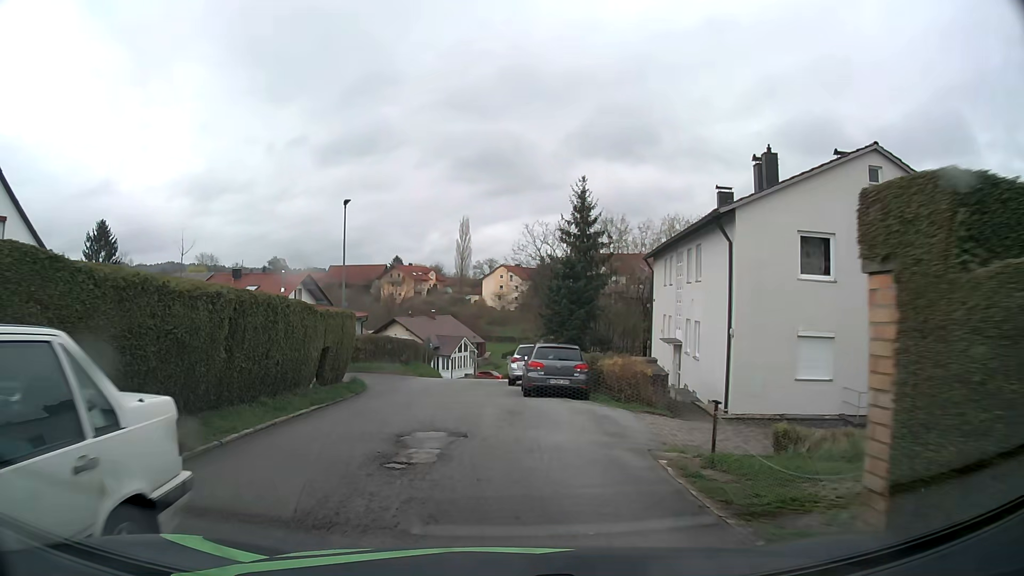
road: residential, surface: asphalt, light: Day
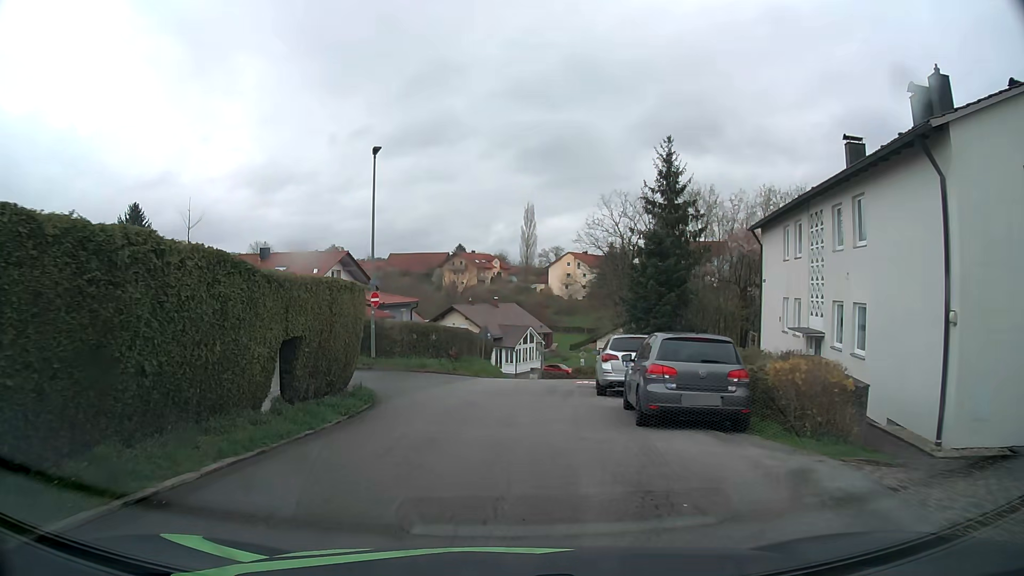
(-0.4, +7.8) m; -6°
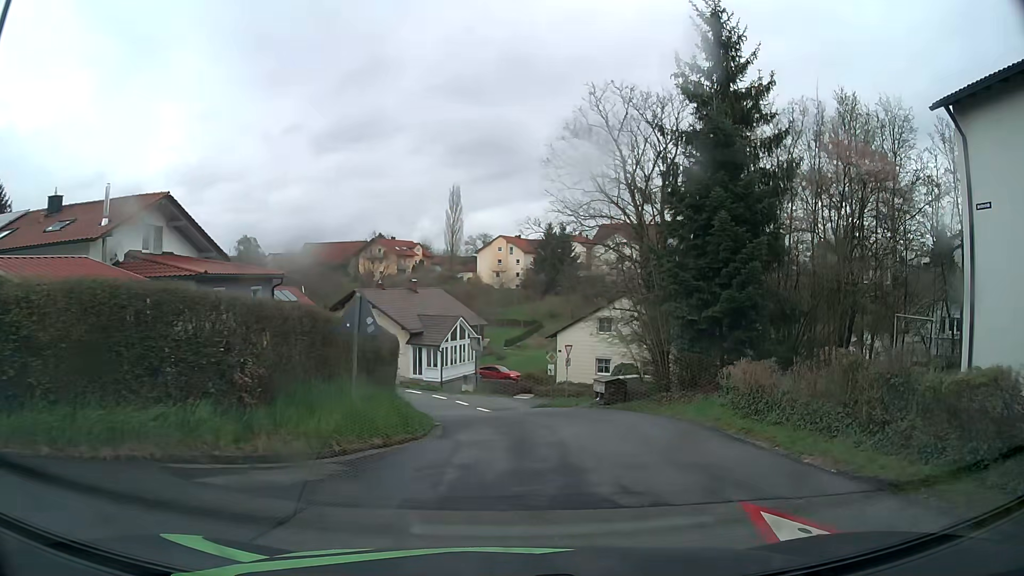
(-0.1, +19.2) m; +6°
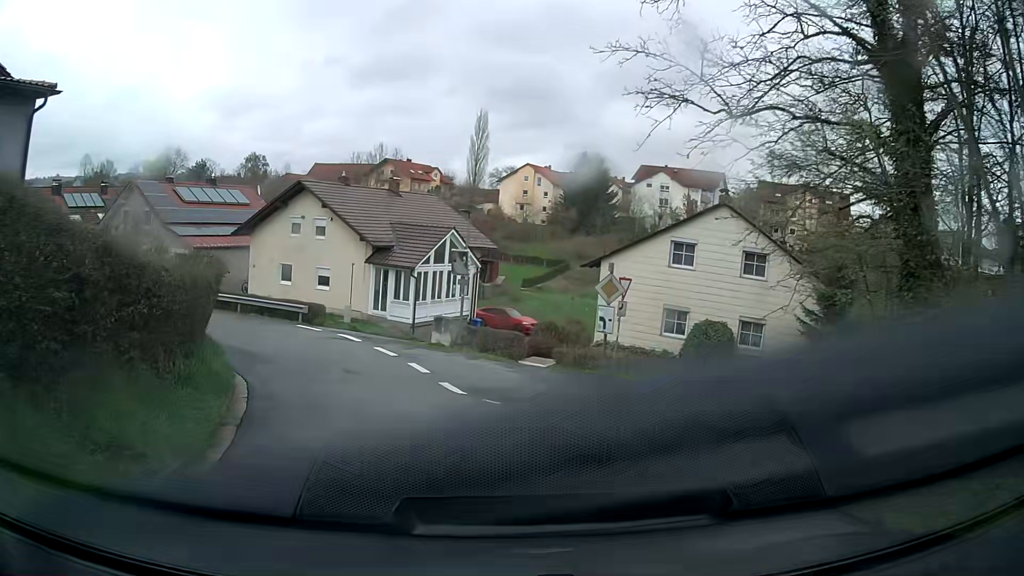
(+0.8, +17.8) m; -1°
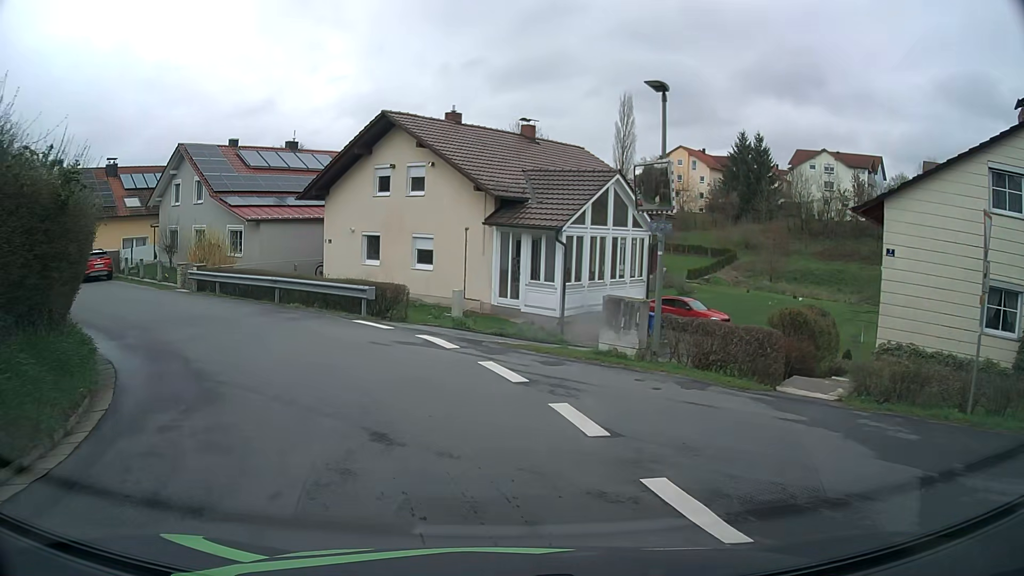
(-1.2, +12.1) m; -12°
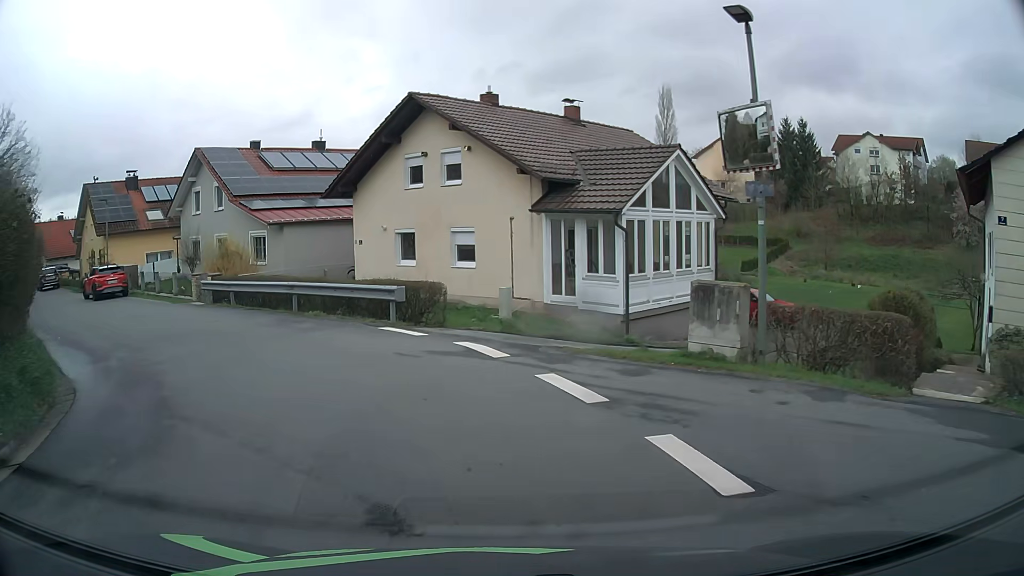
(0.0, +2.8) m; -3°
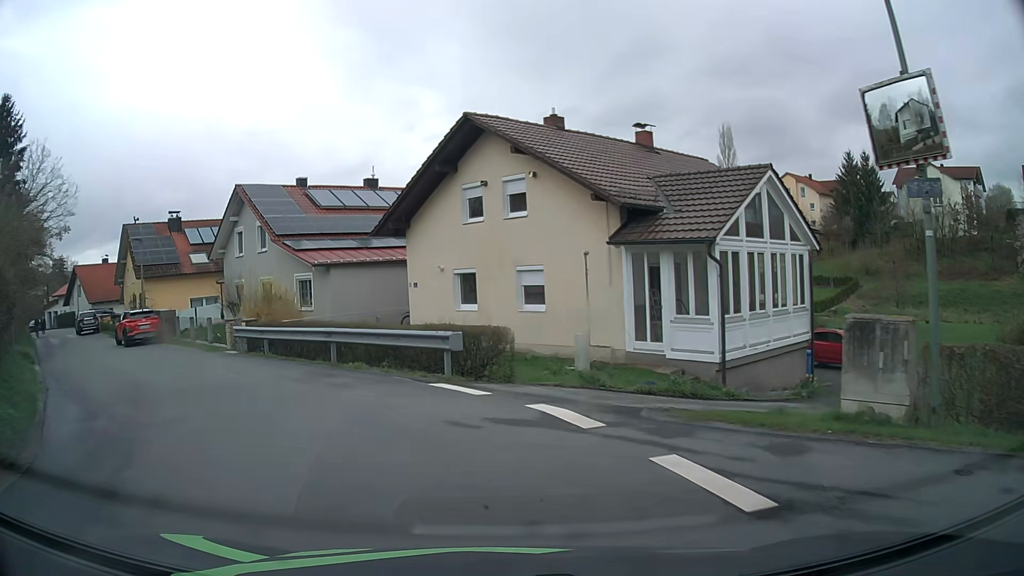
(-0.2, +2.8) m; -6°
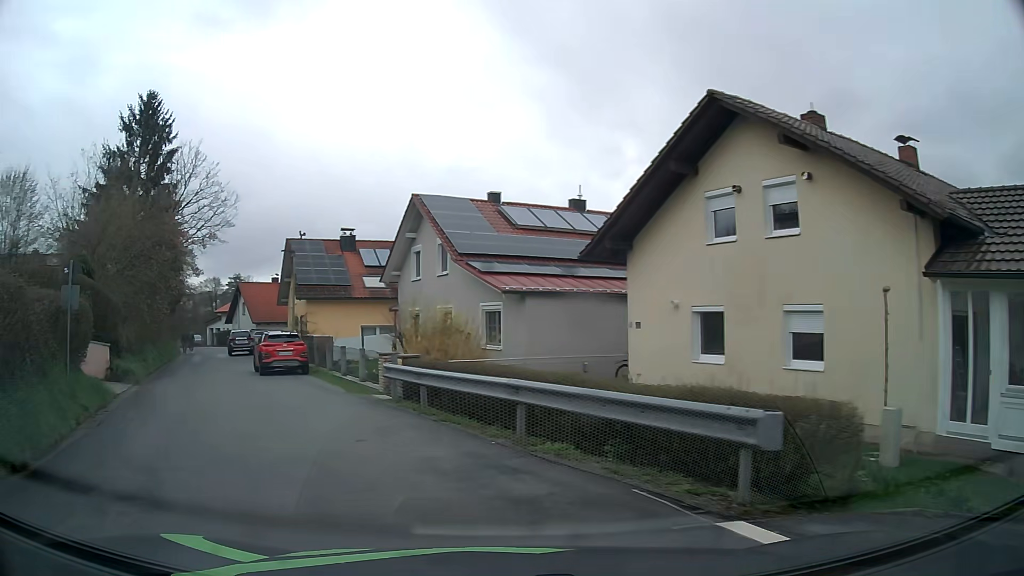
(-0.9, +5.8) m; -17°
(-3, +9) (-8, +18) (-13, +27) (-17, +36) (-22, +45) (-26, +54) (-32, +62) (-38, +70) (-45, +77) (-51, +85) m
